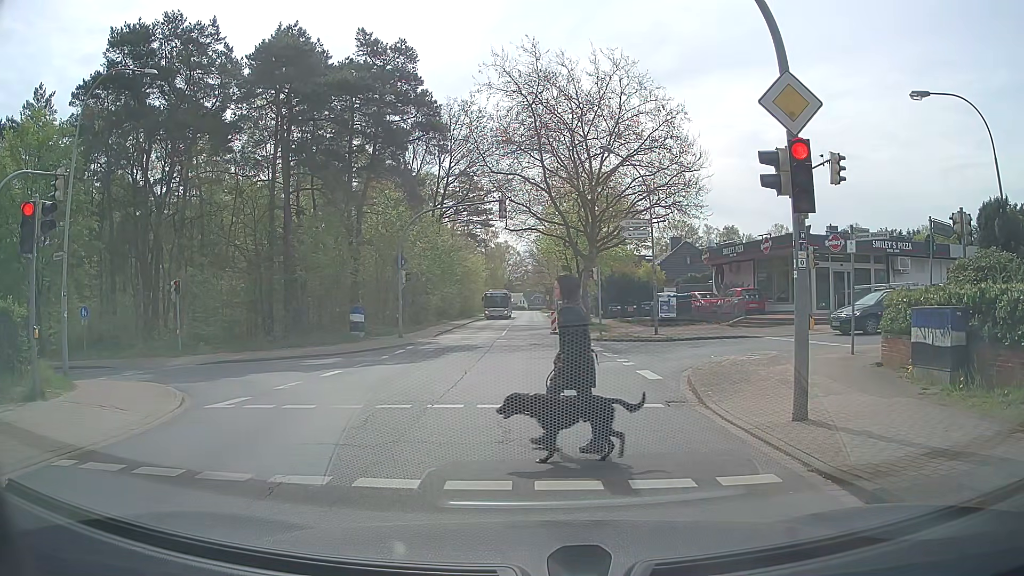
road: tertiary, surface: asphalt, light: Day
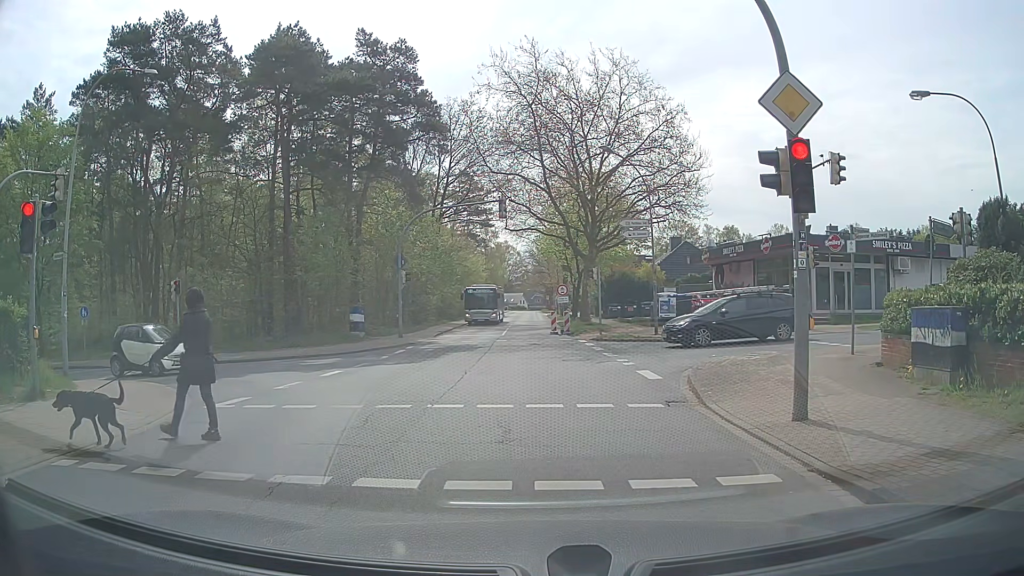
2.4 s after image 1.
(0.0, 0.0) m; 0°
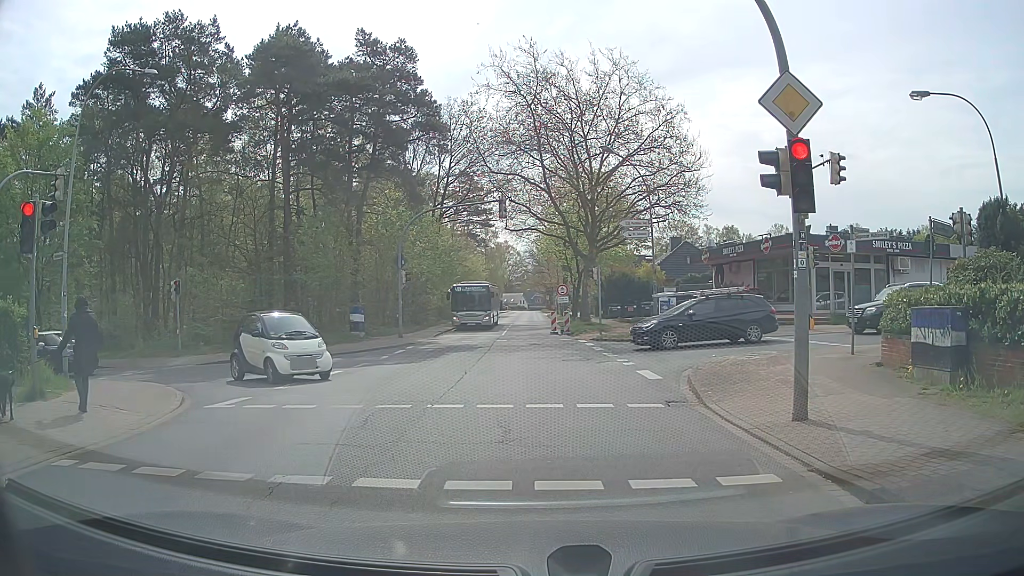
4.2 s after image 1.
(0.0, 0.0) m; 0°
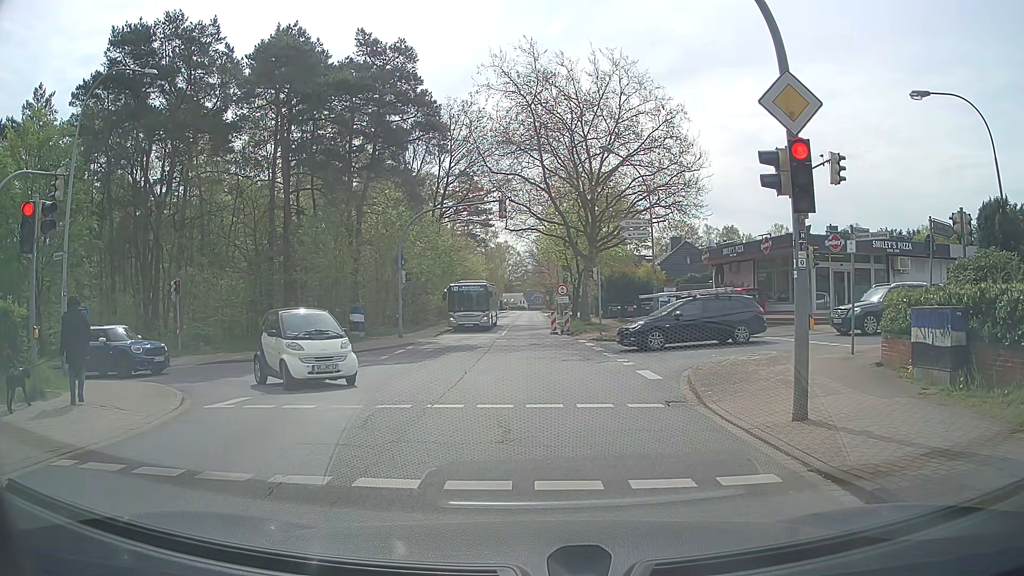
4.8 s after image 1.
(0.0, 0.0) m; 0°
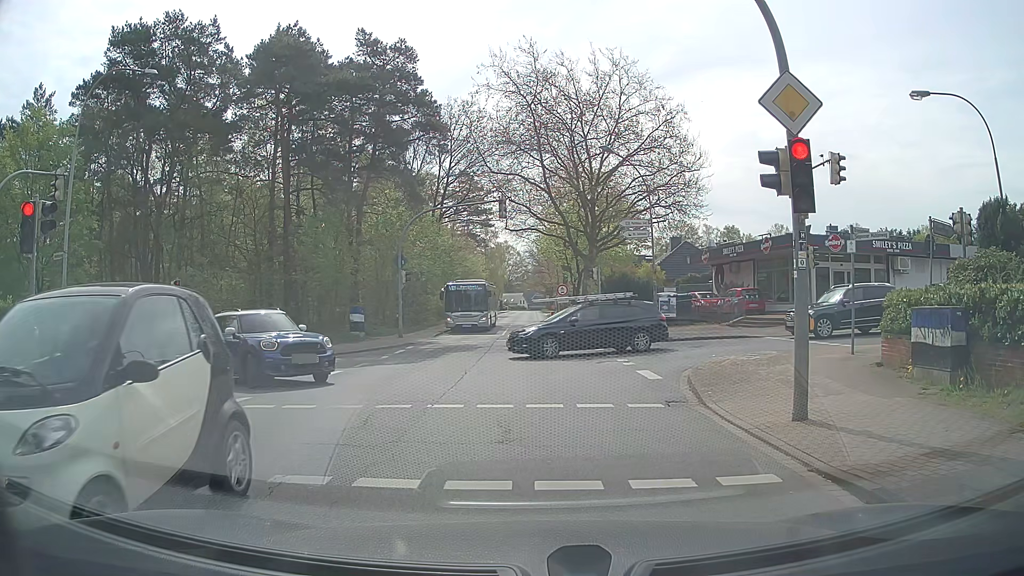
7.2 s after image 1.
(0.0, 0.0) m; 0°
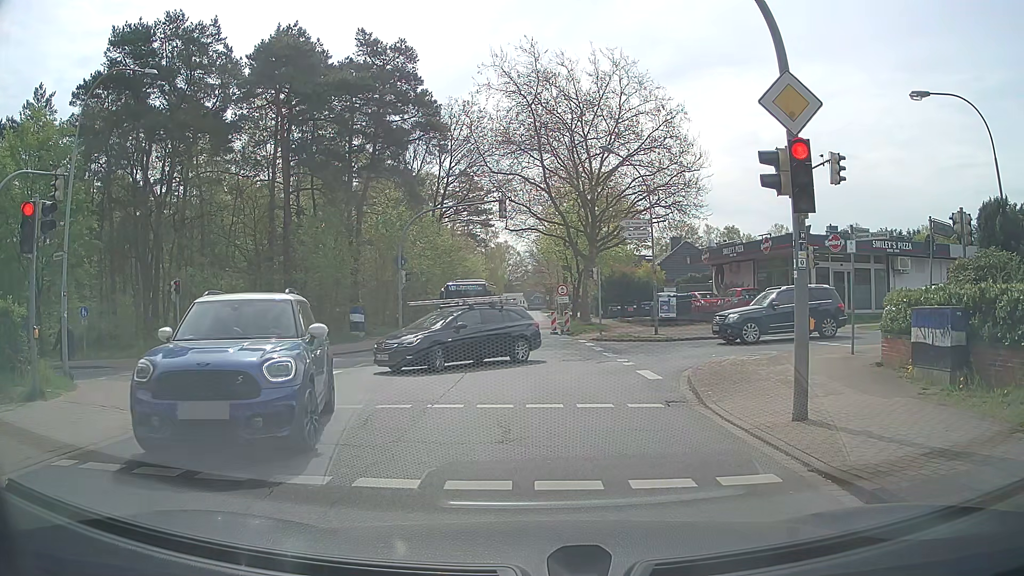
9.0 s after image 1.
(0.0, 0.0) m; 0°
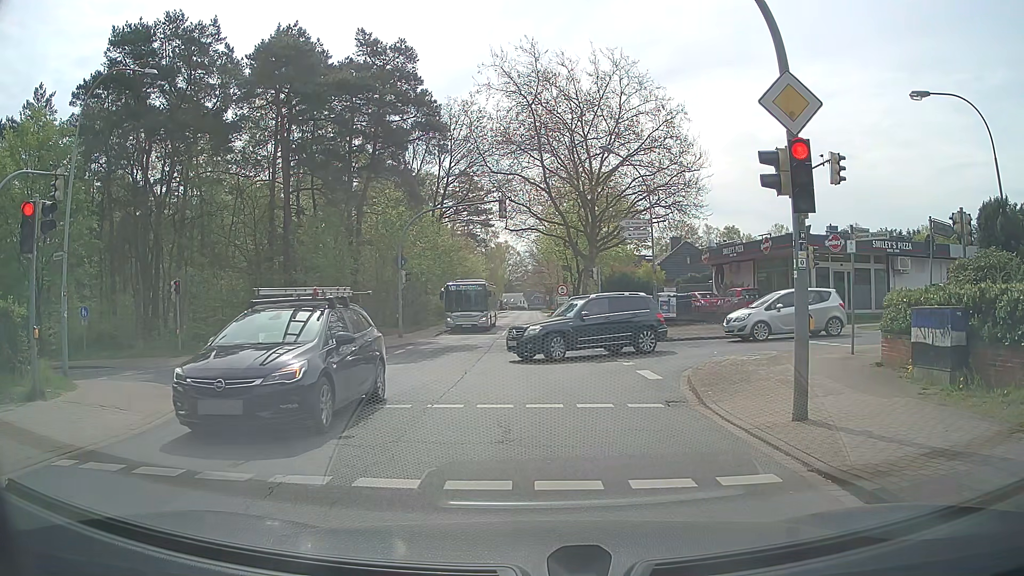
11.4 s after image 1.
(0.0, 0.0) m; 0°
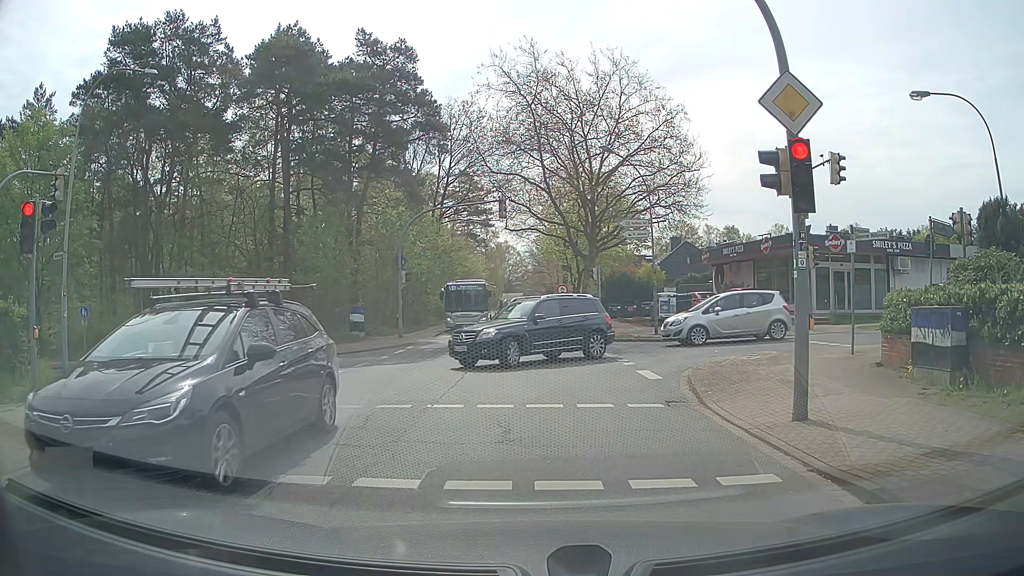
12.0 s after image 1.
(0.0, 0.0) m; 0°
